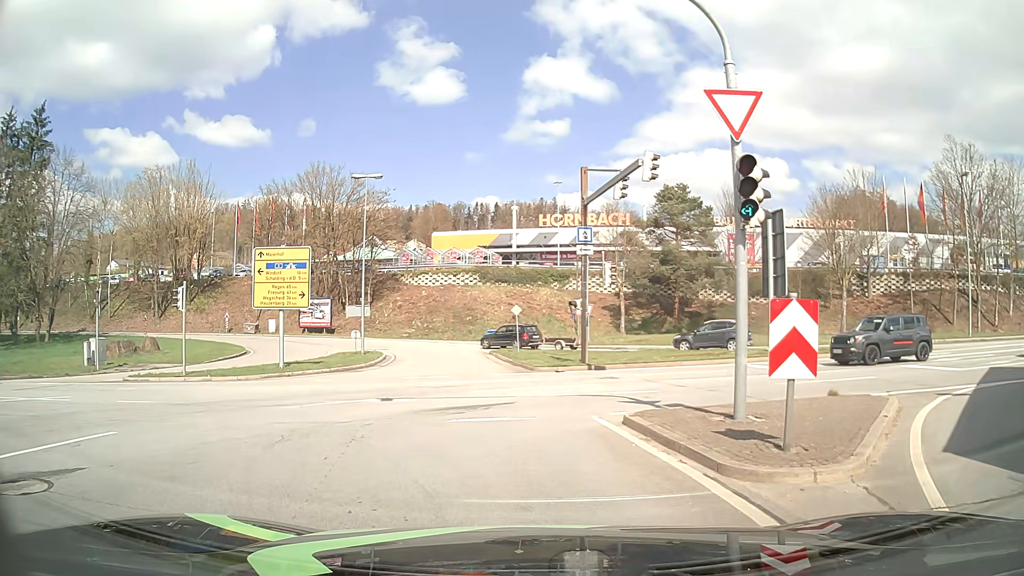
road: primary_link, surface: asphalt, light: Day
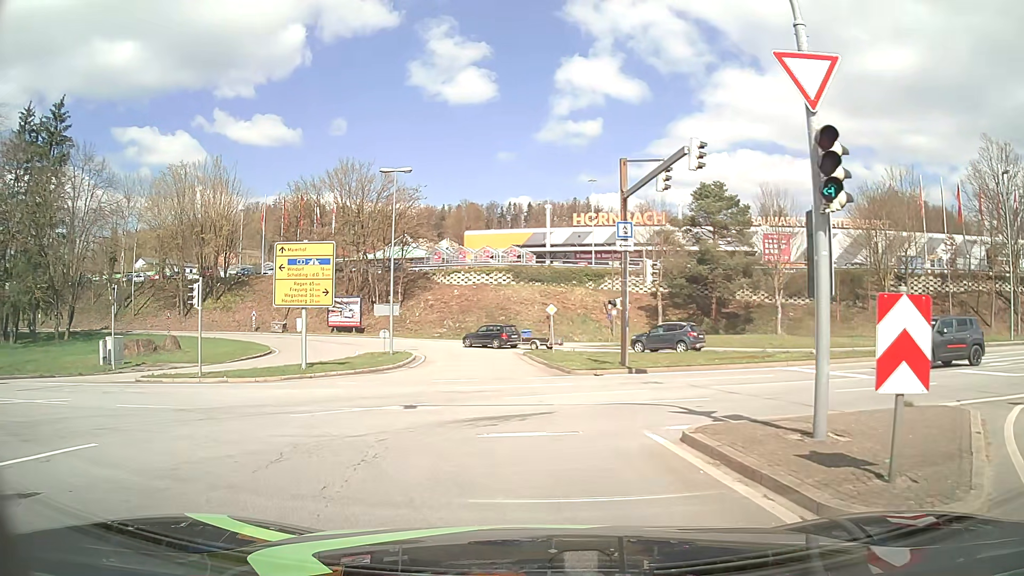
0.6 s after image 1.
(0.0, +1.5) m; -2°
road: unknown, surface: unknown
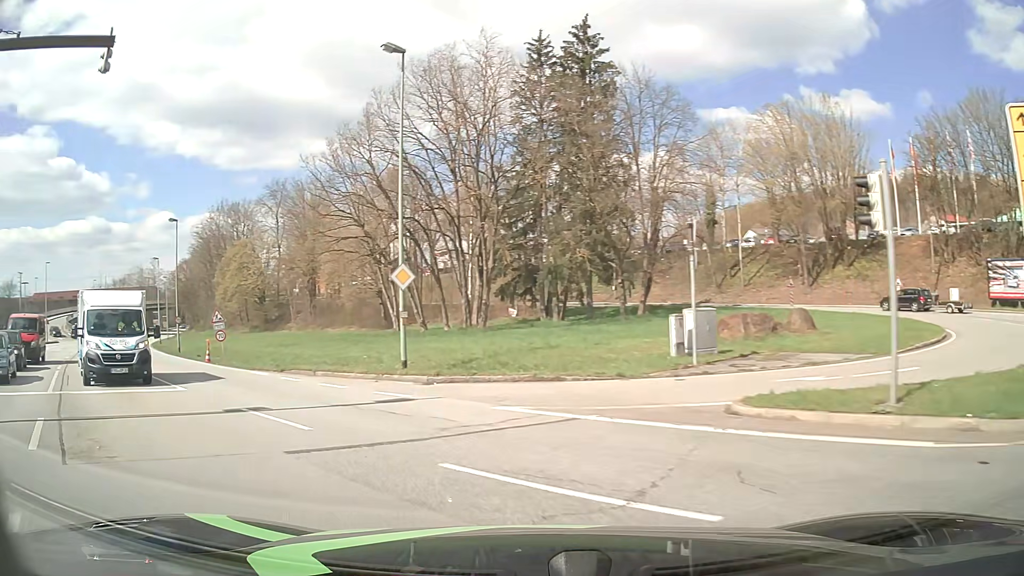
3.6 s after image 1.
(-6.7, +13.9) m; -52°
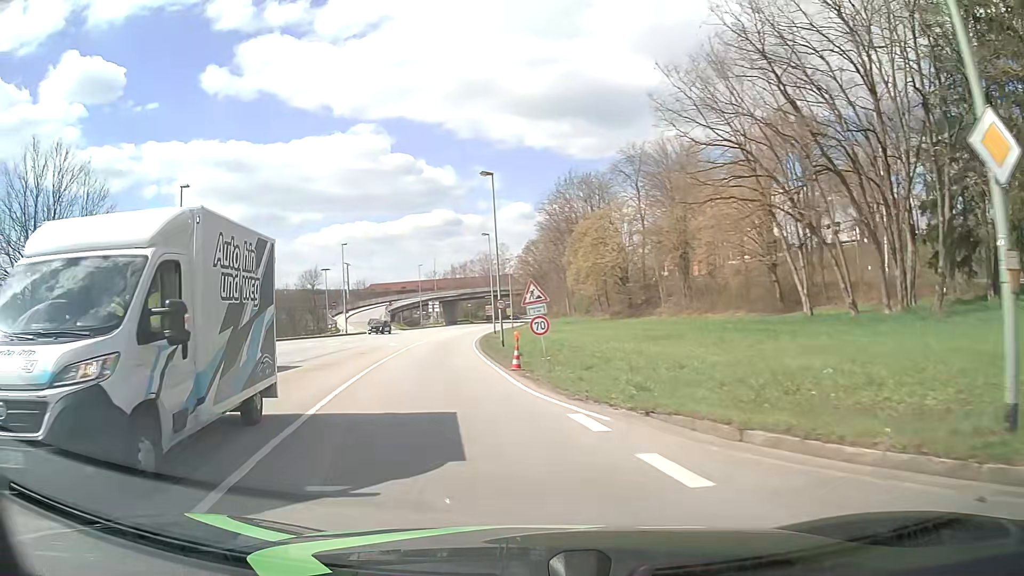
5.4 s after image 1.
(-4.3, +13.5) m; -31°
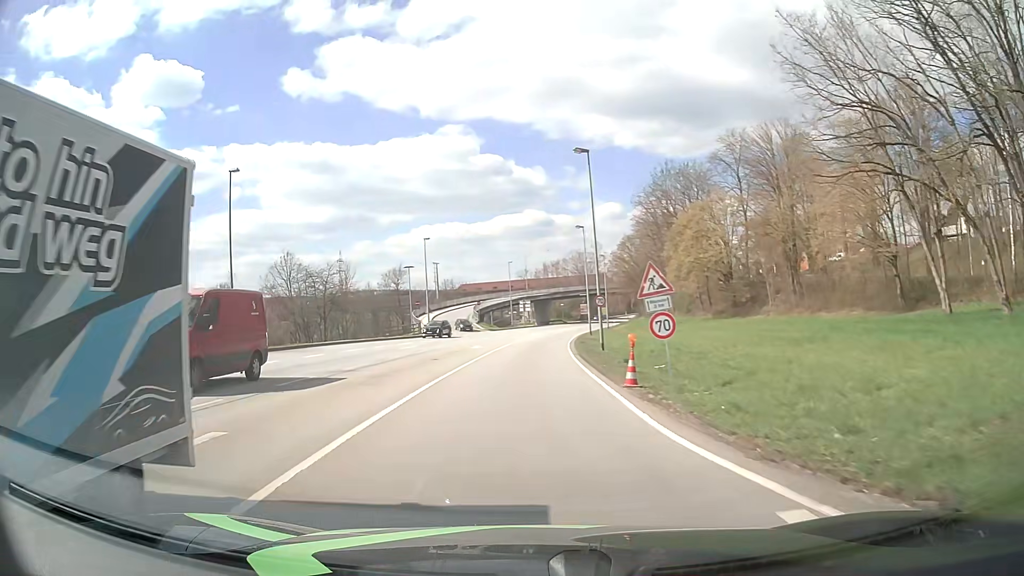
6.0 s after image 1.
(-0.4, +5.4) m; -8°
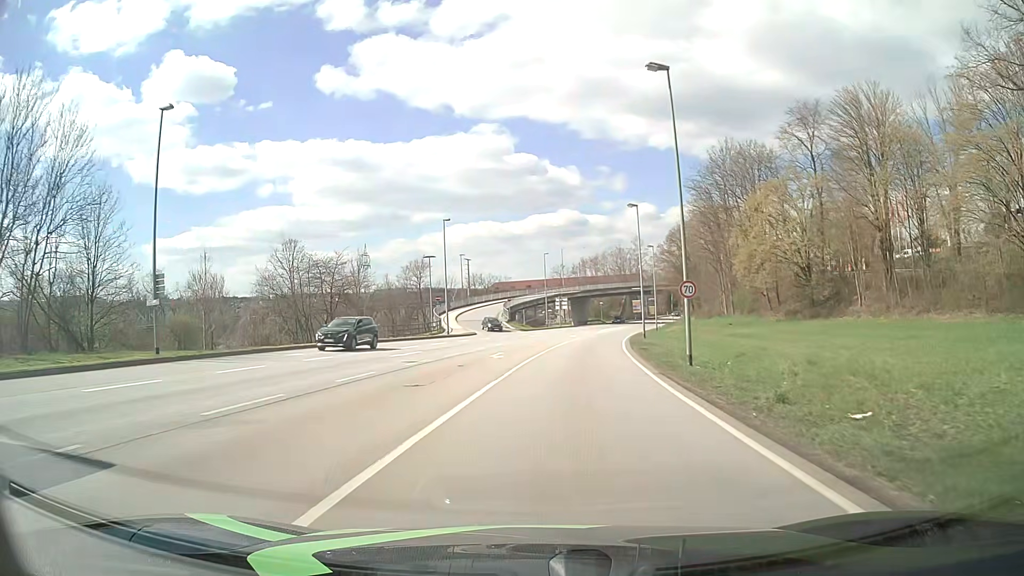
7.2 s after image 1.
(-0.8, +12.0) m; -4°
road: primary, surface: asphalt
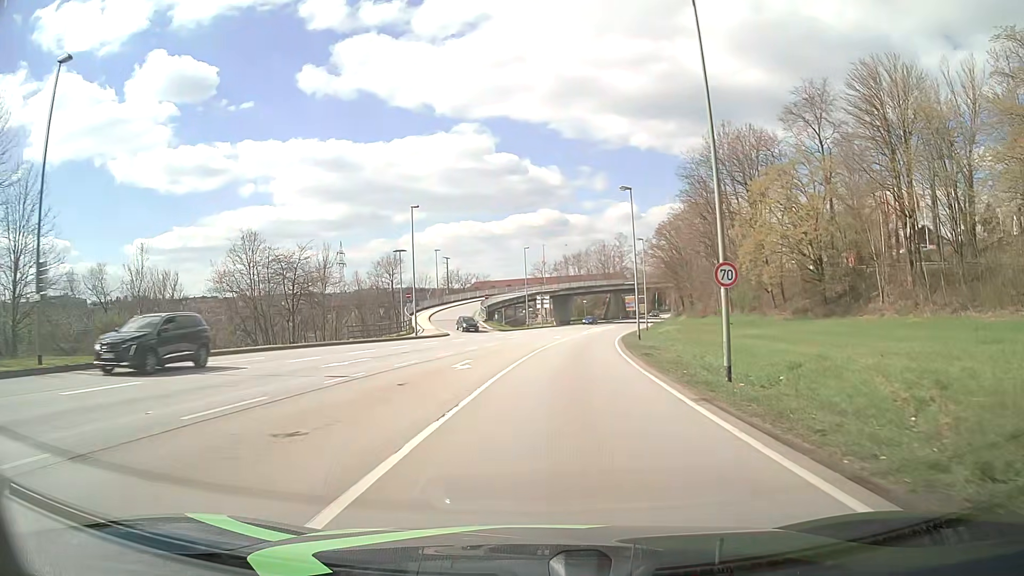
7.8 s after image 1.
(+0.1, +6.6) m; +2°
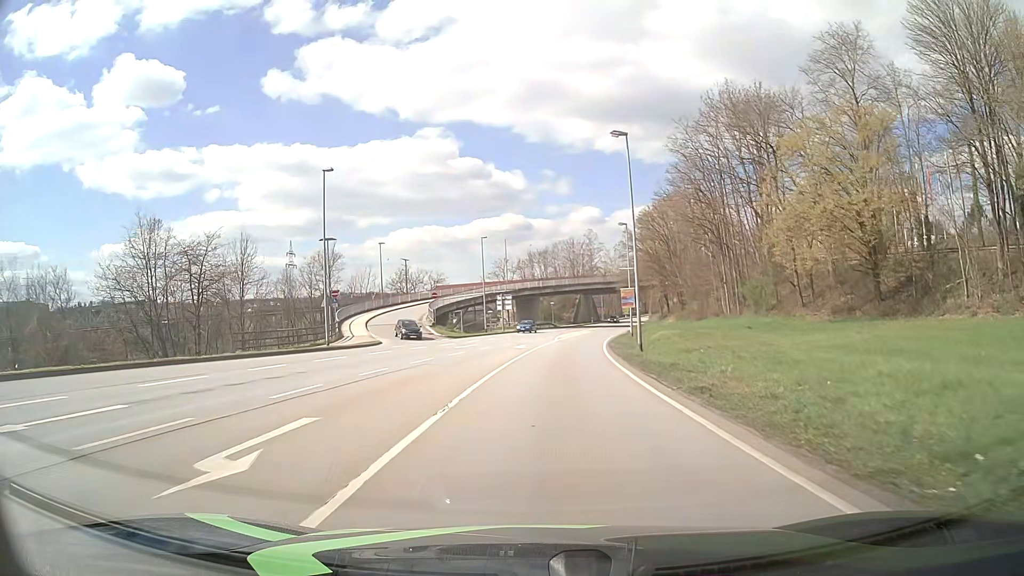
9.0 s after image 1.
(+0.4, +14.4) m; +3°
